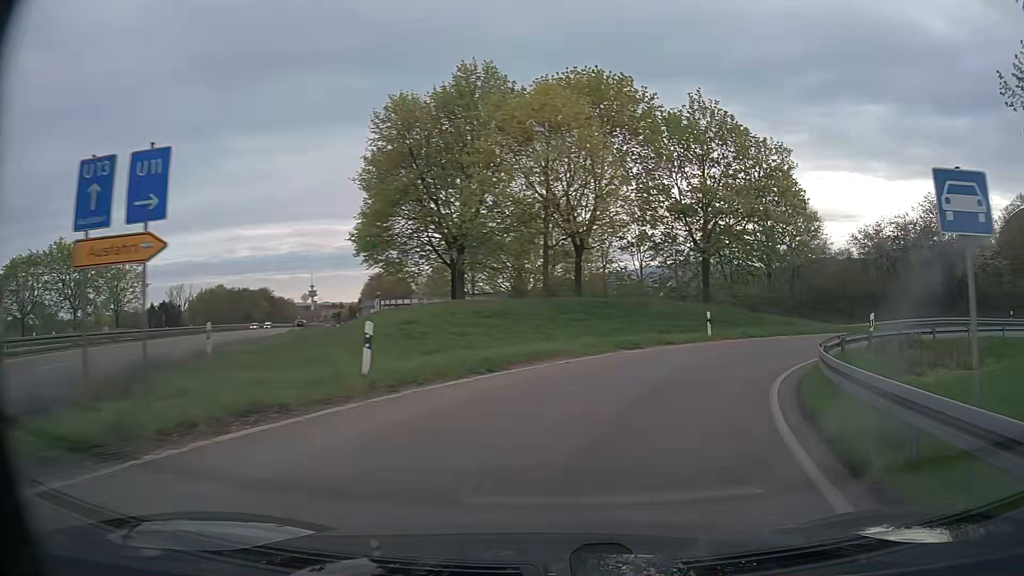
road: trunk_link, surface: asphalt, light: Day
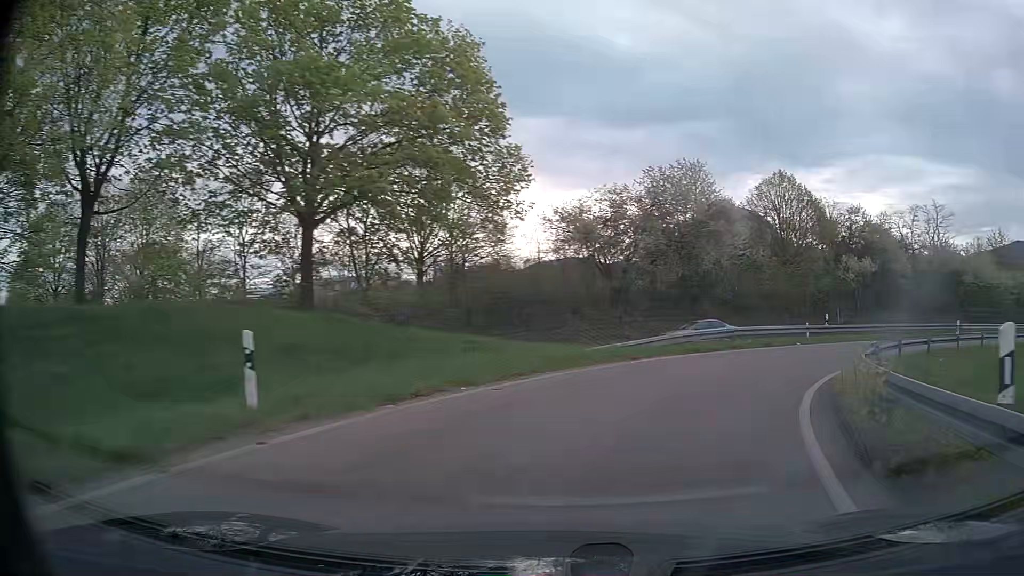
(+4.7, +18.0) m; +30°
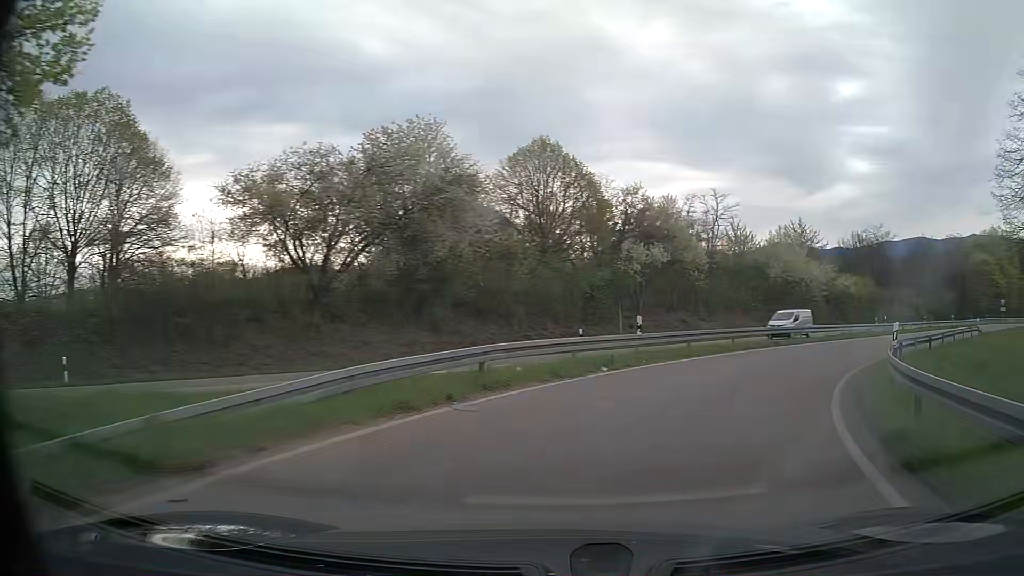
(+2.5, +12.7) m; +23°
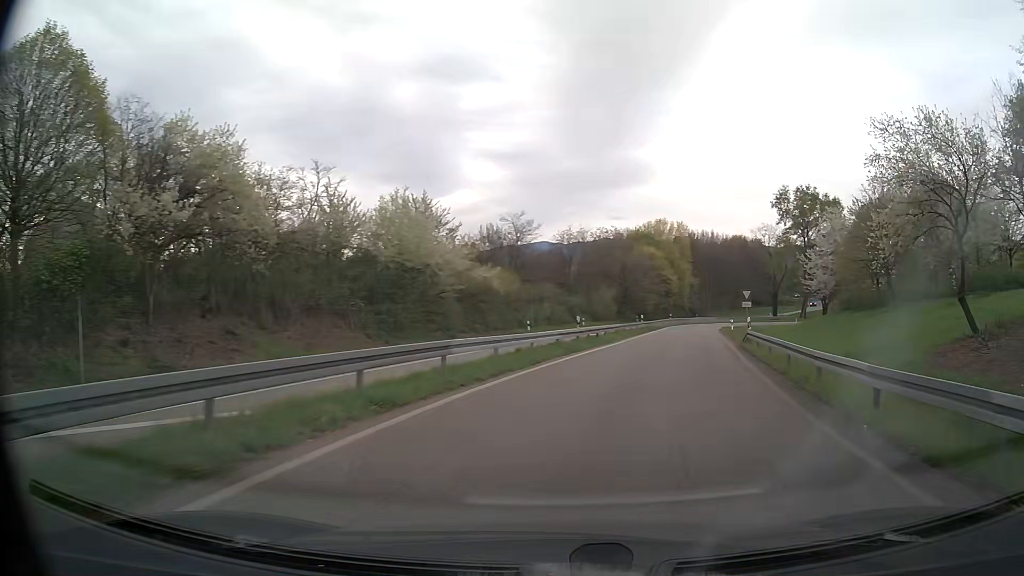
(+5.9, +19.7) m; +33°
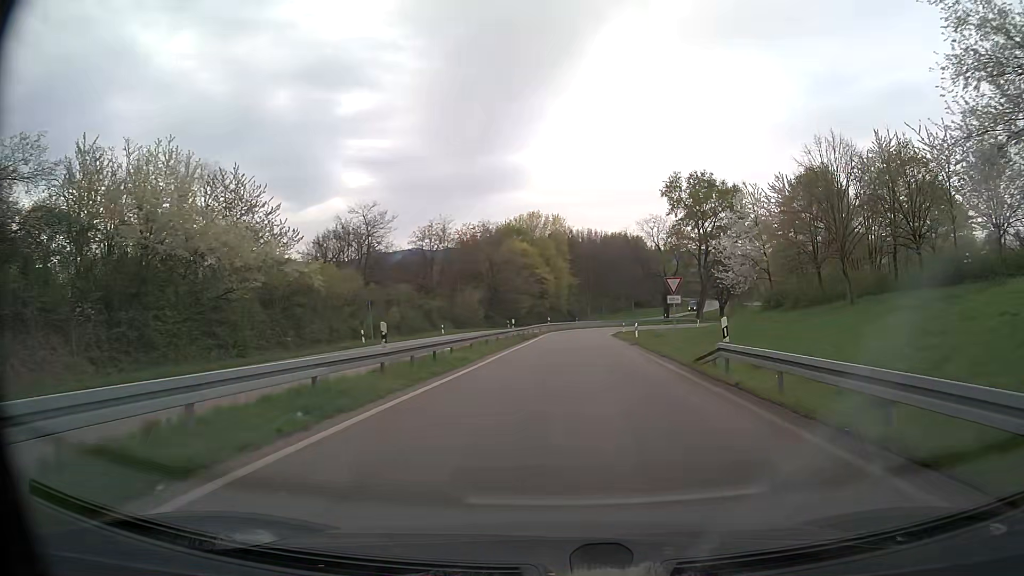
(+1.8, +15.0) m; +11°
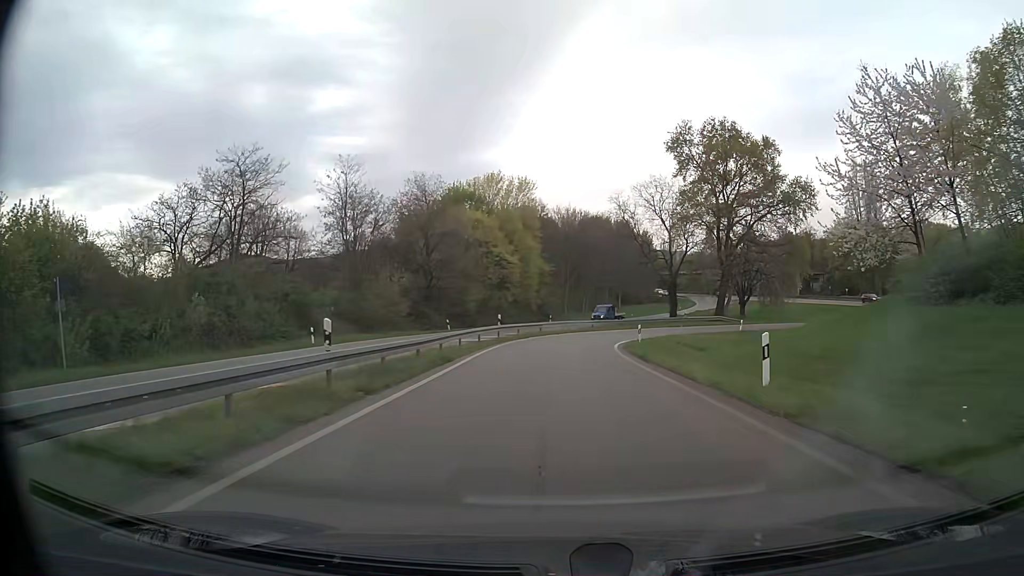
(+1.1, +30.9) m; +3°
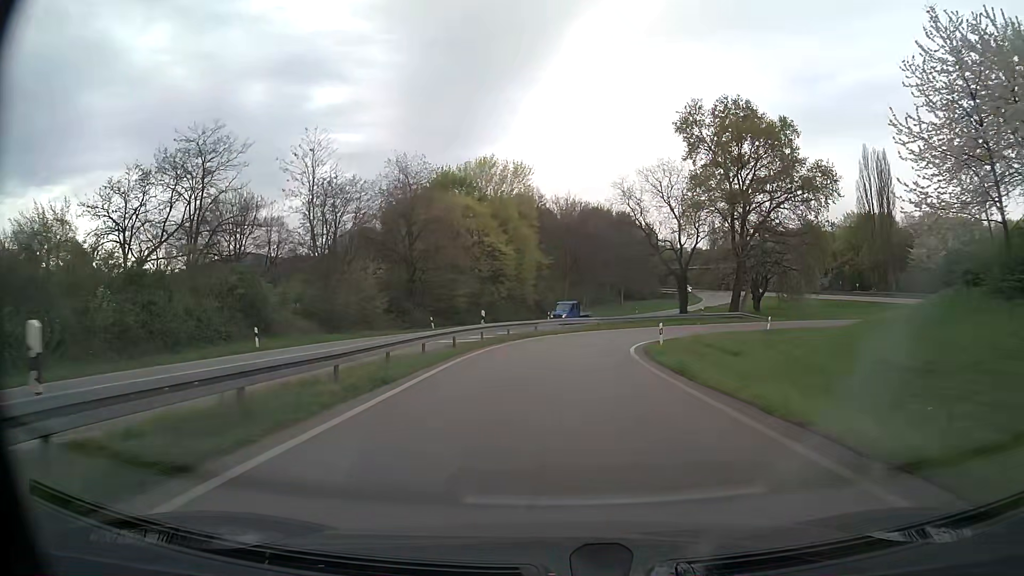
(0.0, +7.5) m; 0°
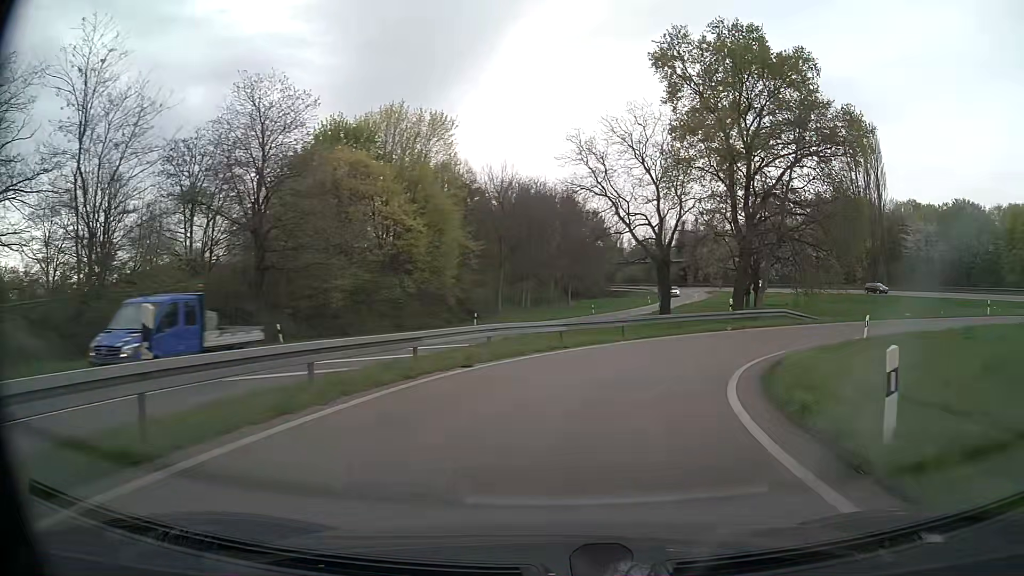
(+0.3, +21.8) m; +5°
